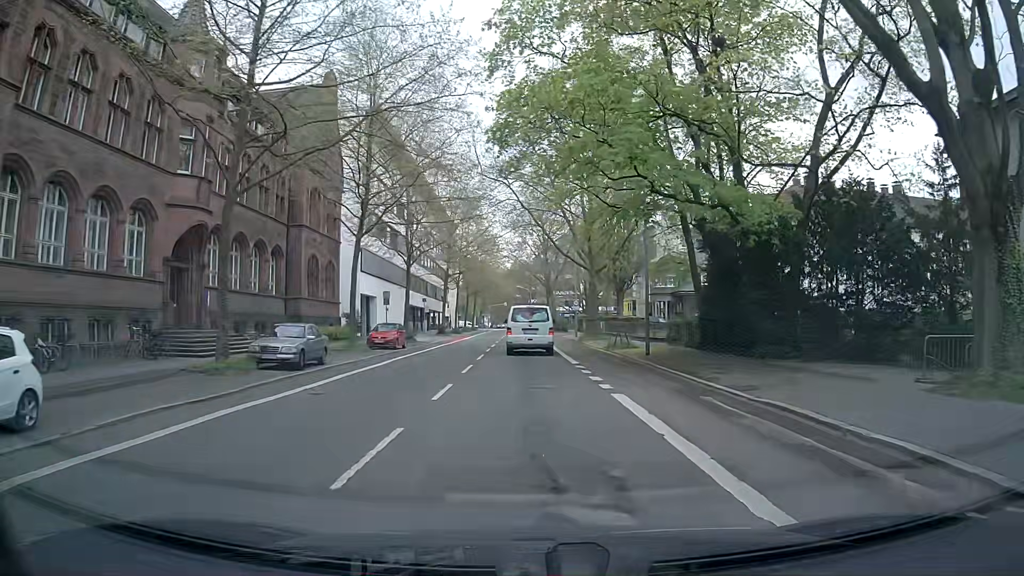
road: secondary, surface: asphalt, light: Day
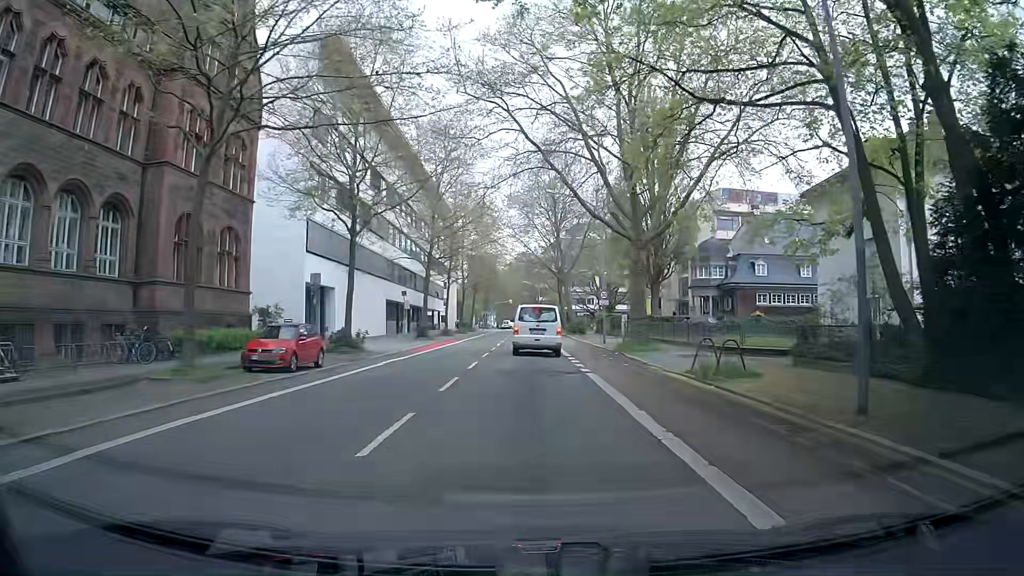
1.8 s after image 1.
(-0.1, +17.4) m; 0°
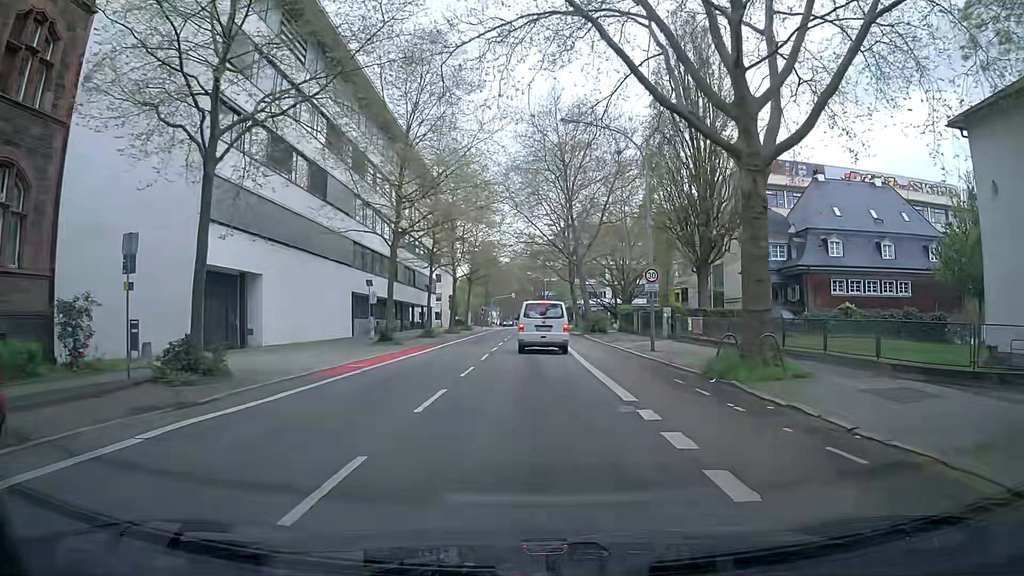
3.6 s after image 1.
(-0.2, +15.4) m; -1°
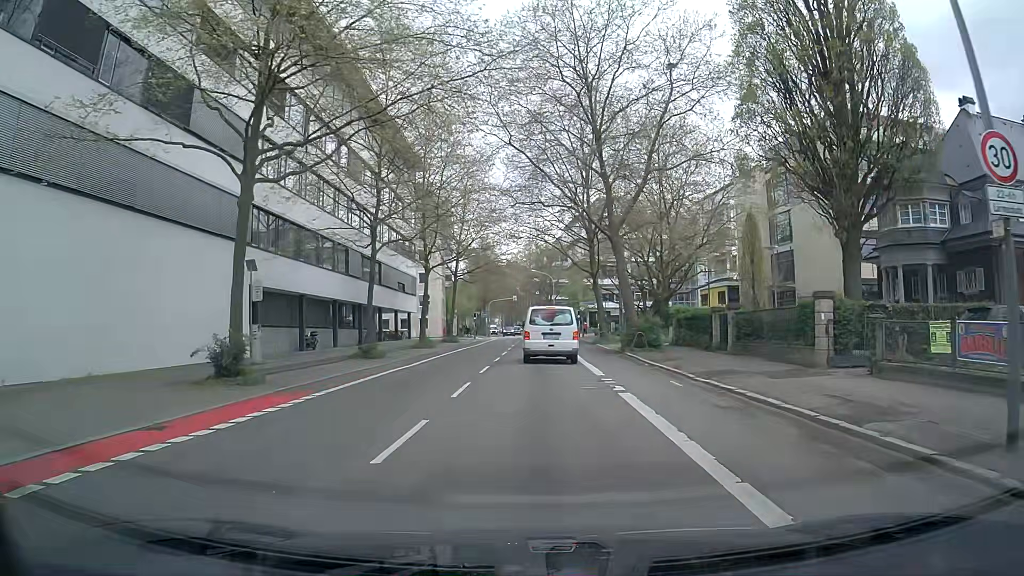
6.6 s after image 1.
(0.0, +21.4) m; -2°
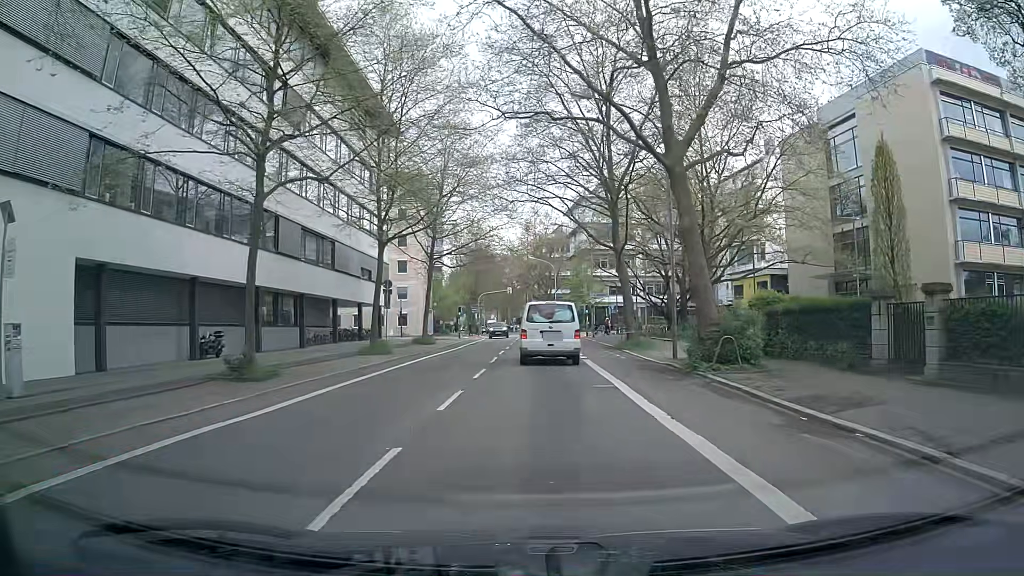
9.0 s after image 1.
(+0.3, +14.8) m; +3°
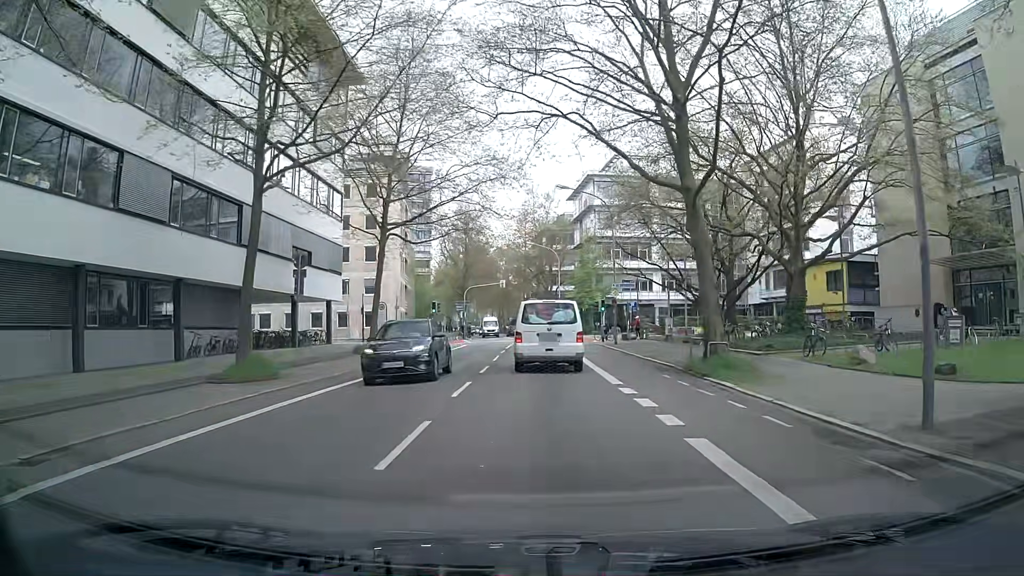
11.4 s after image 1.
(-0.3, +16.6) m; -2°
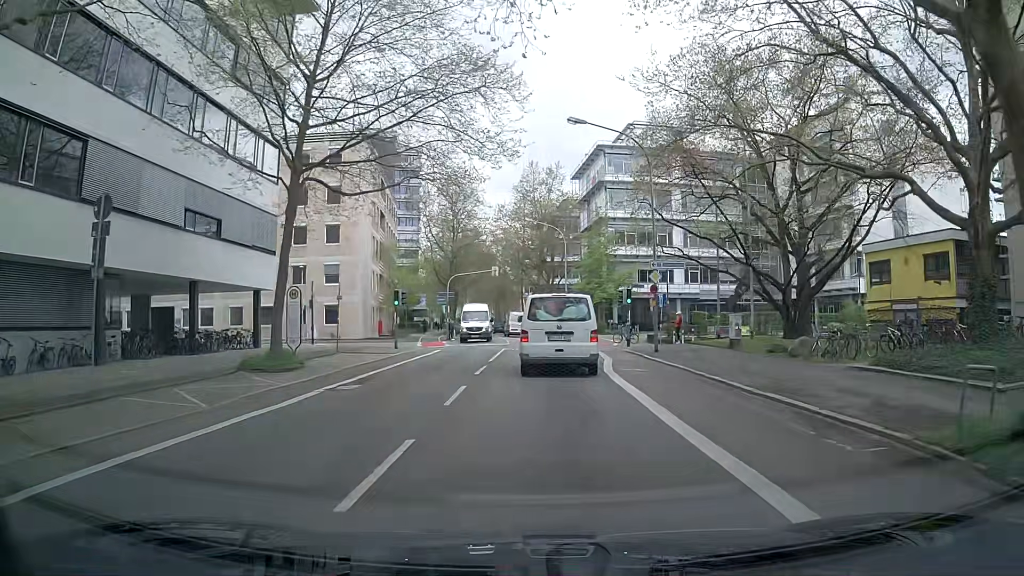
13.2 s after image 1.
(0.0, +13.7) m; +1°
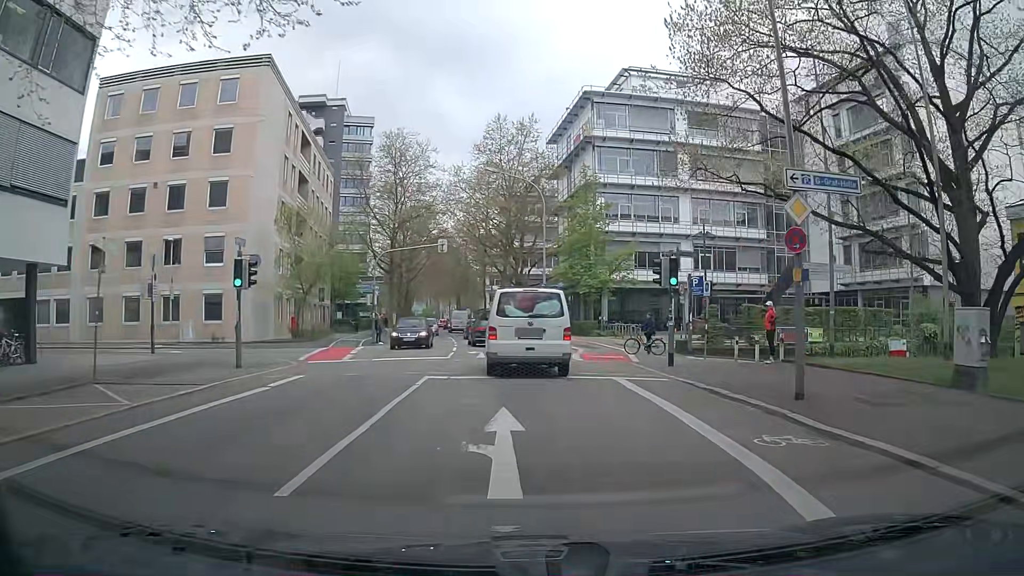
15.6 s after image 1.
(+0.2, +17.3) m; +3°
(0, +10) (0, +20) (-1, +30) (-2, +40) (-4, +50) (-5, +60) (-7, +69) (-9, +79) (-10, +89) (-12, +99) m
